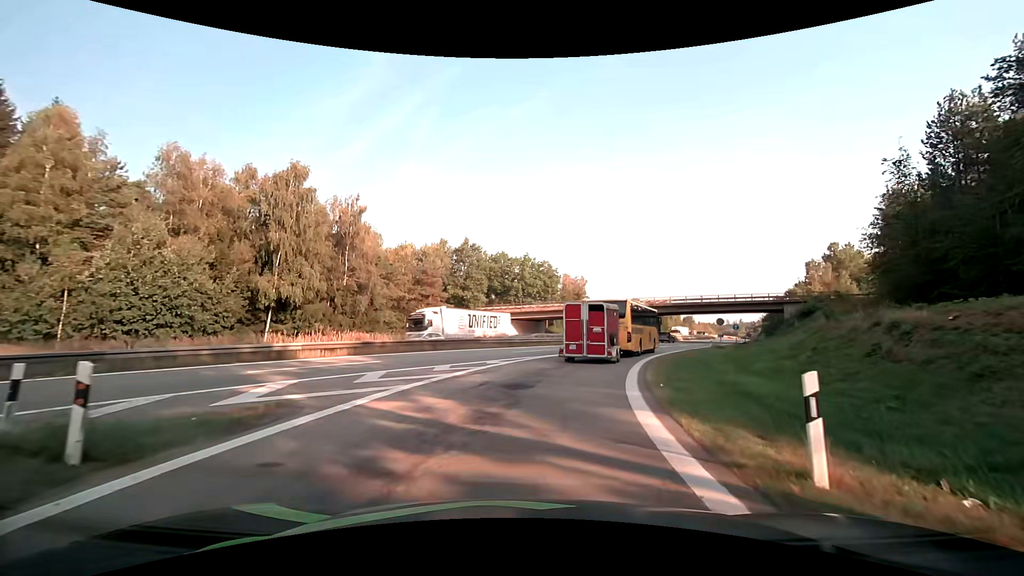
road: motorway_link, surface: asphalt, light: Day
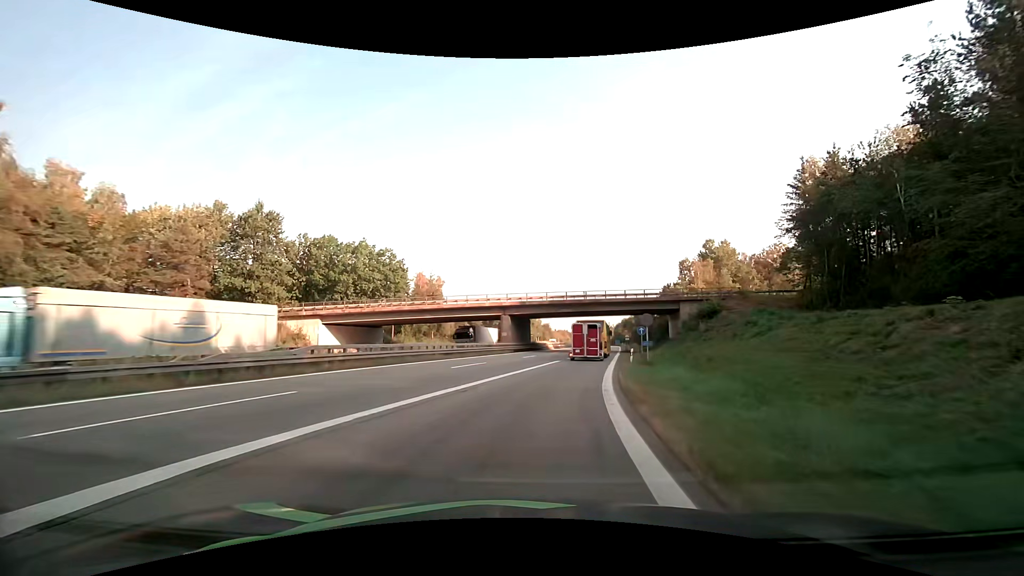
(+3.4, +23.9) m; +15°
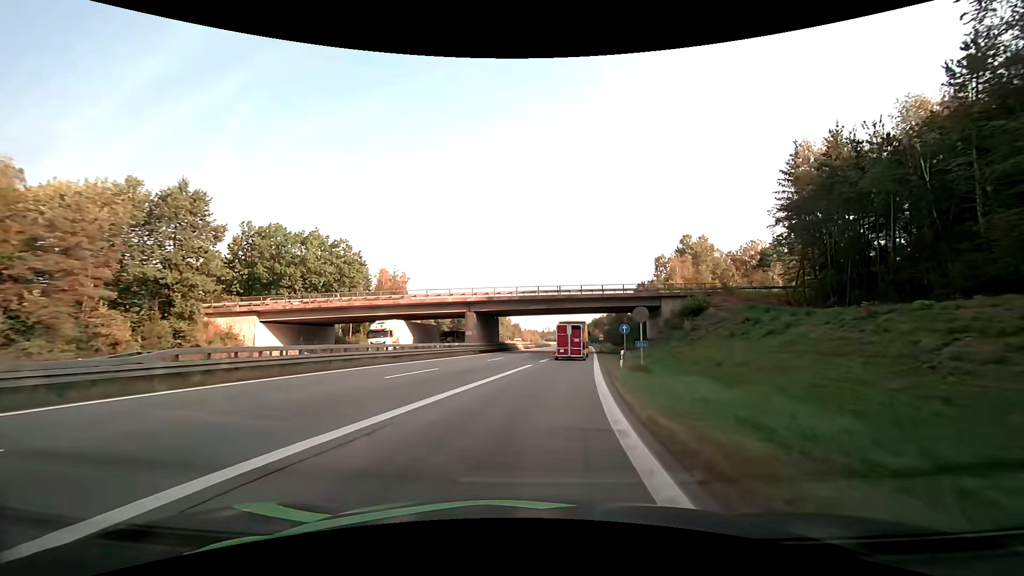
(+0.2, +6.6) m; +4°
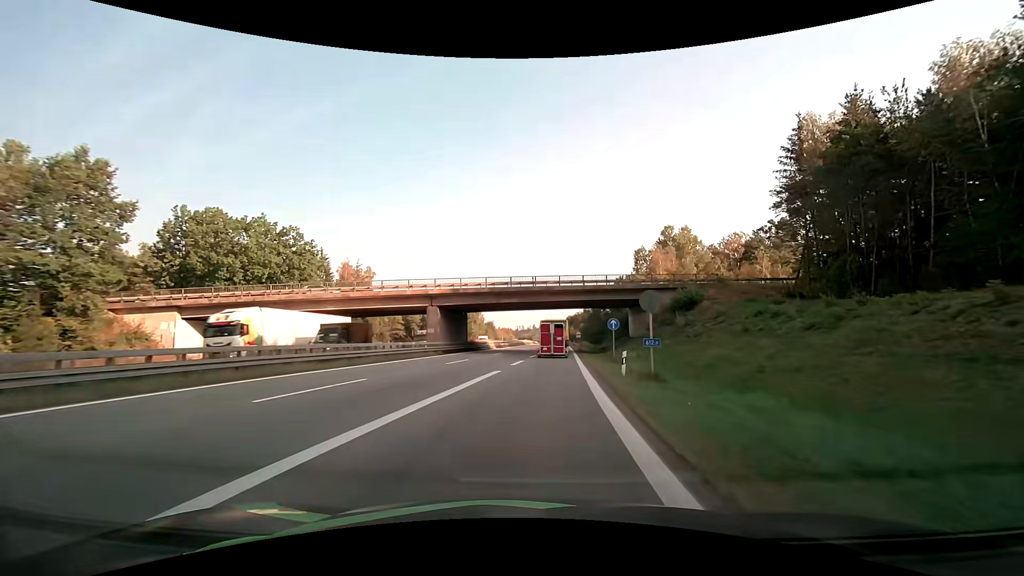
(+0.2, +7.1) m; +3°
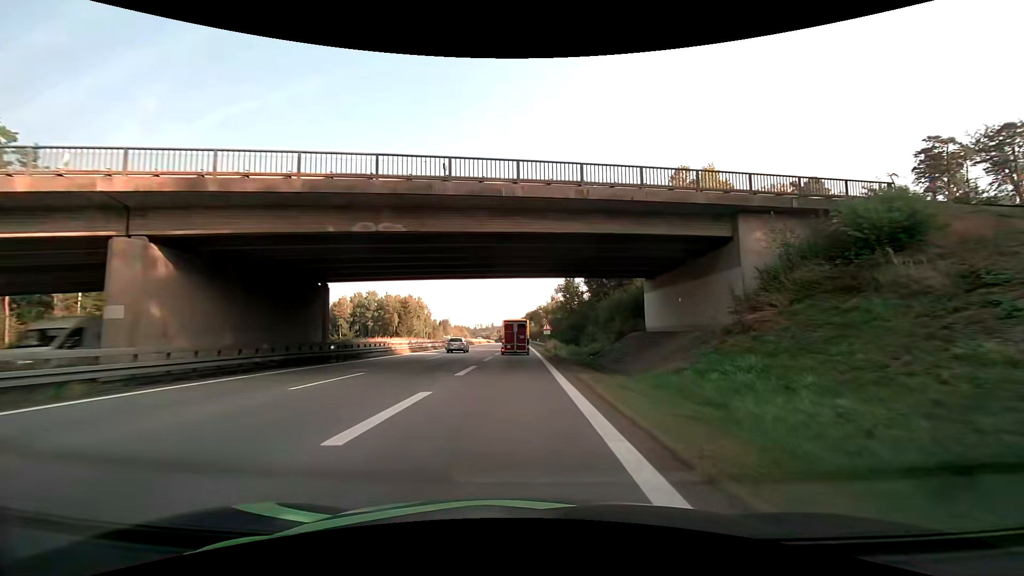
(+1.9, +32.6) m; +5°
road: motorway
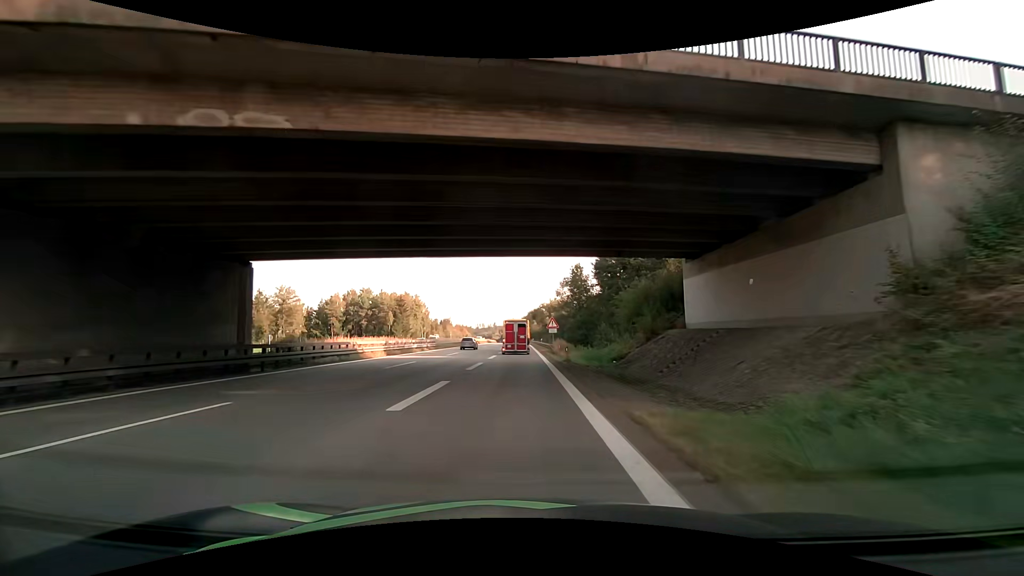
(0.0, +9.0) m; 0°
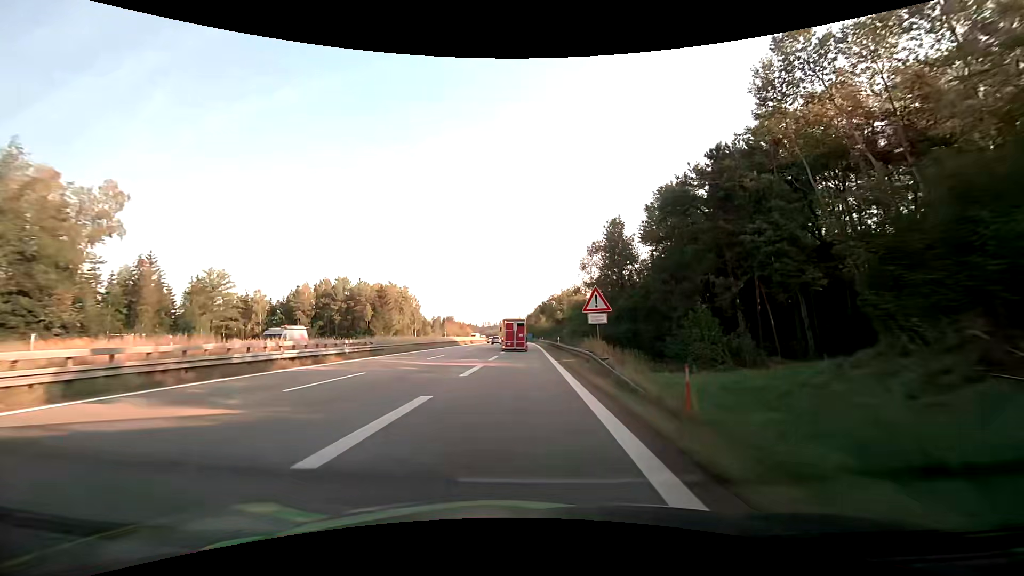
(-0.7, +27.9) m; -1°
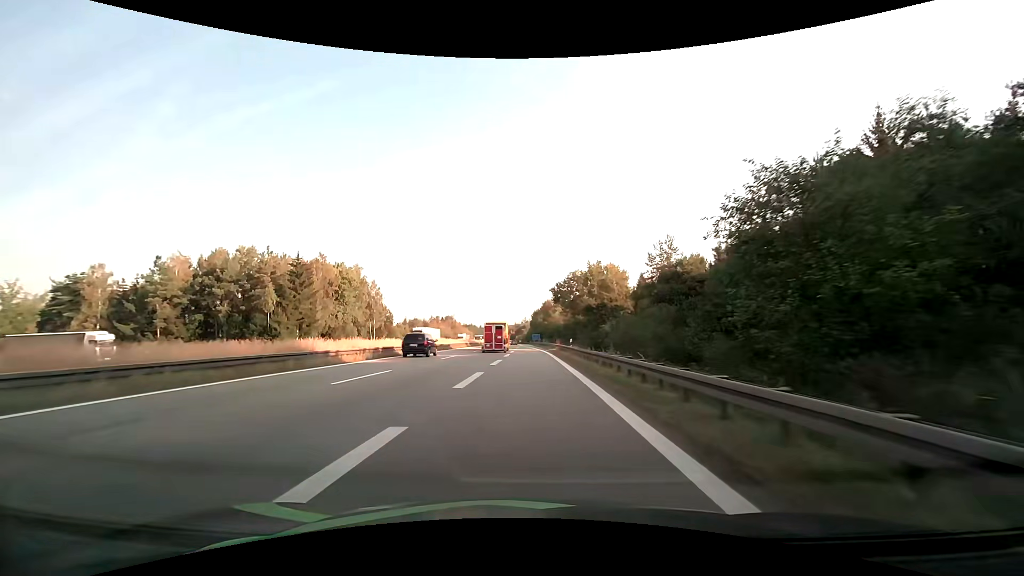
(0.0, +51.8) m; 0°
(0, +10) (0, +20) (0, +30) (-1, +40) (-1, +50) (-2, +60) (-2, +70) (-2, +80) (-3, +90) (-3, +100) m
